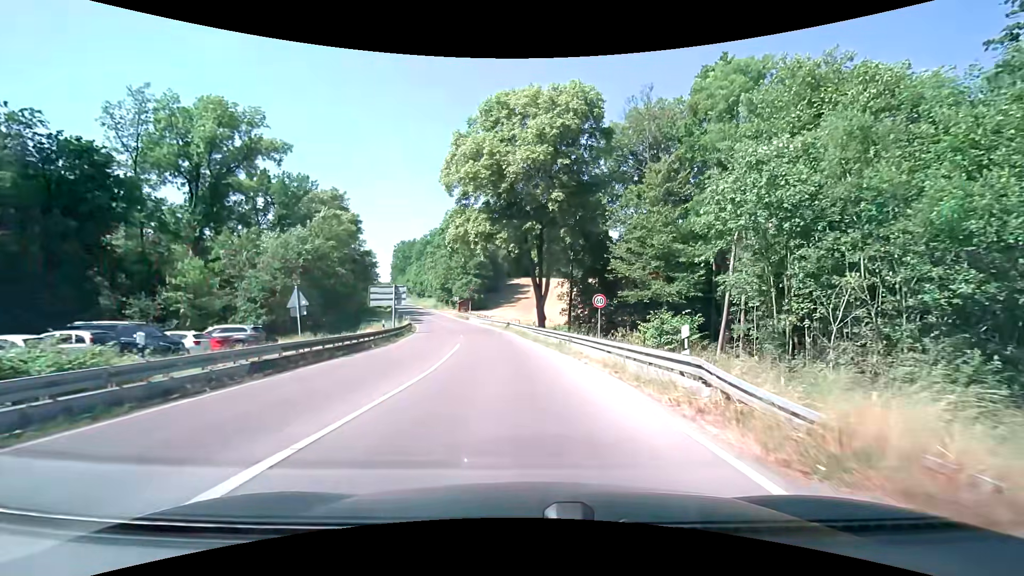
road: secondary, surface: asphalt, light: Day
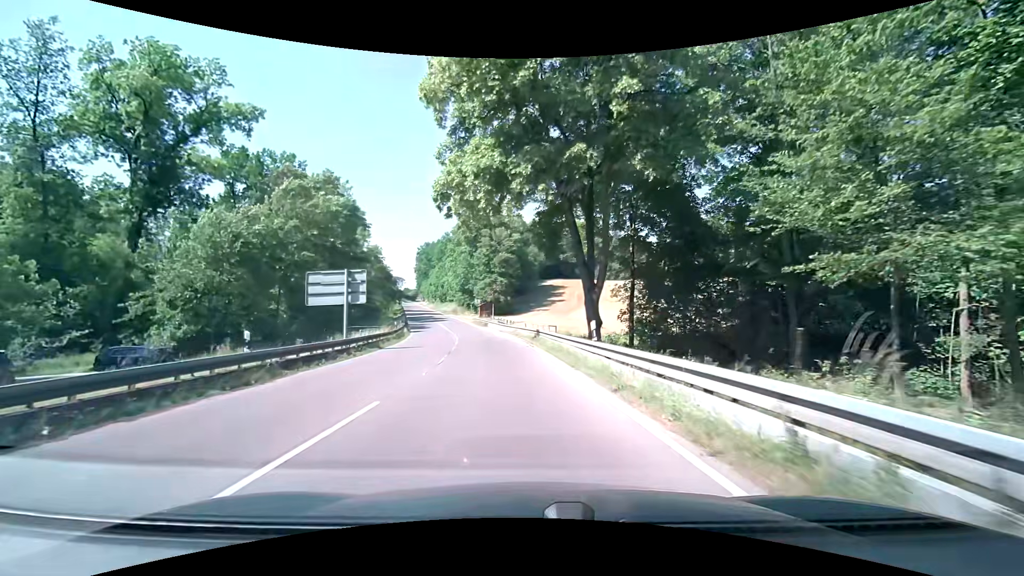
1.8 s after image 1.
(-0.5, +19.2) m; -4°
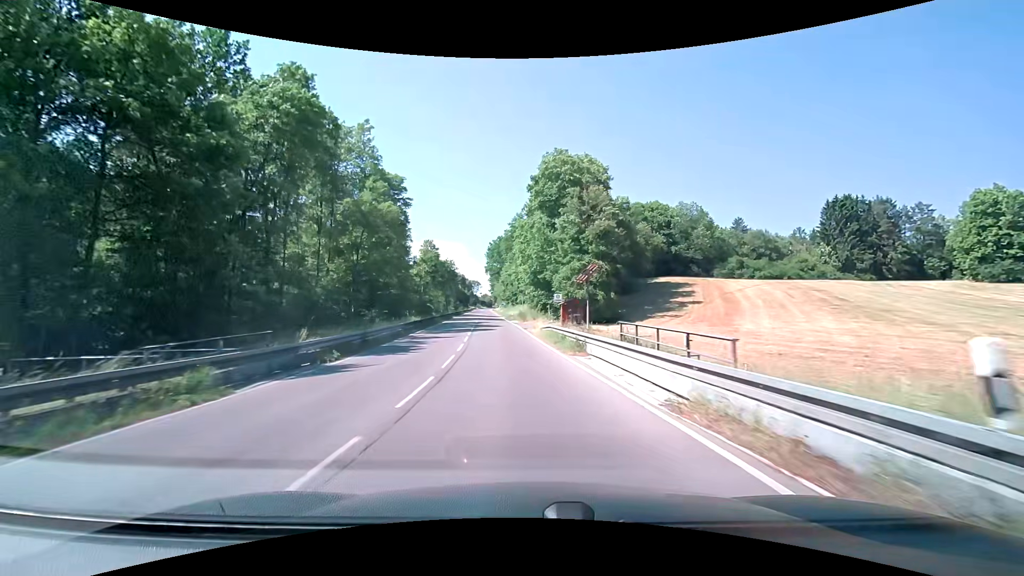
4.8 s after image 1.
(-3.6, +39.6) m; -9°
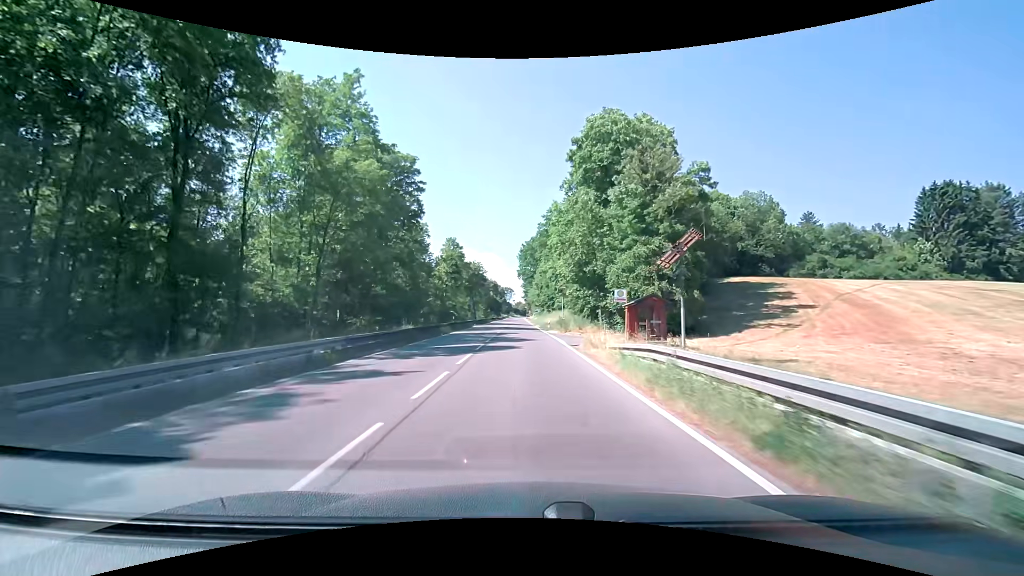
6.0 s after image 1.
(-0.9, +17.6) m; -5°
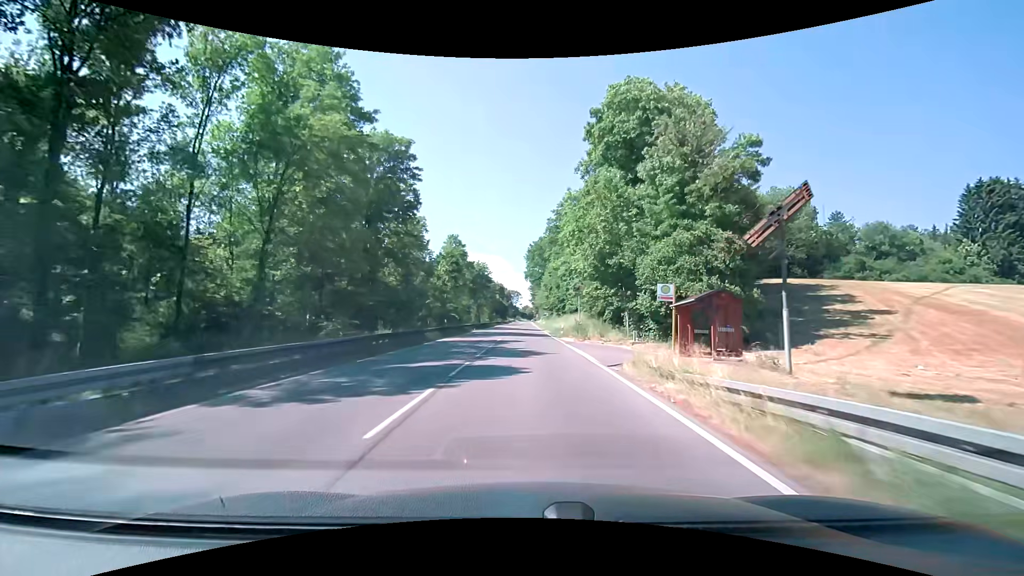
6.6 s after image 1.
(-0.1, +9.0) m; -1°
